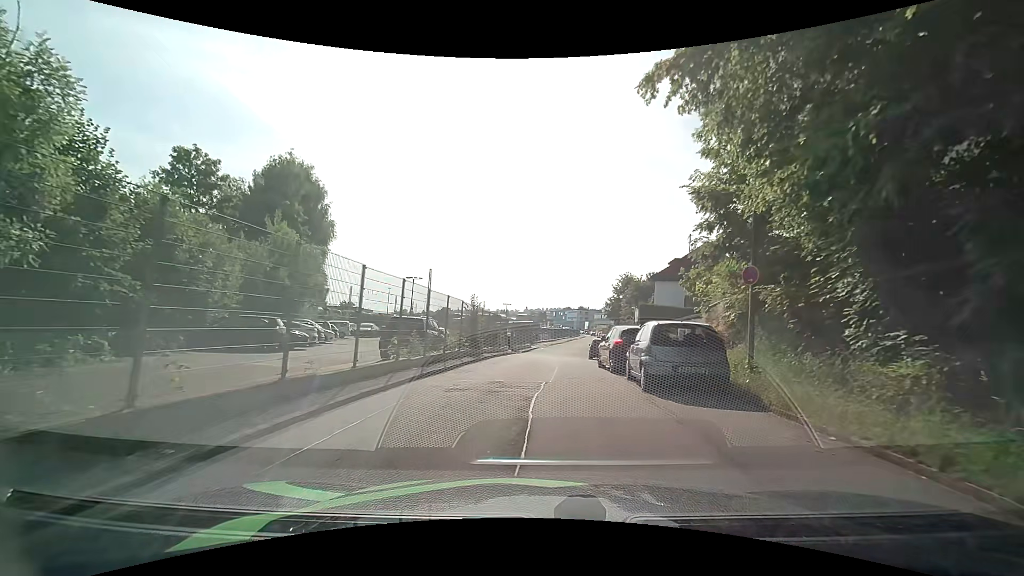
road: residential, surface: asphalt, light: Day
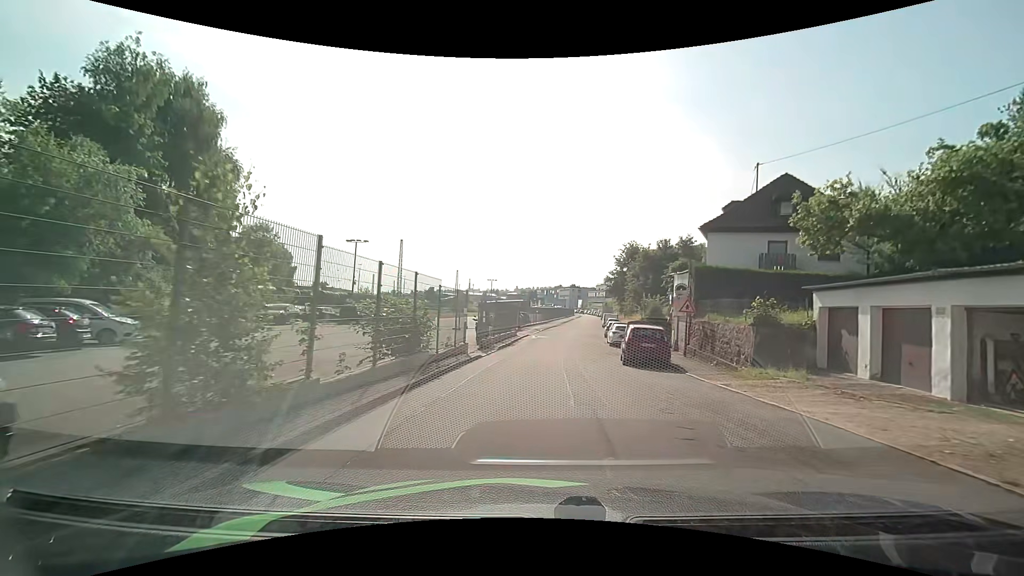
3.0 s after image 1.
(+0.1, +17.9) m; +2°
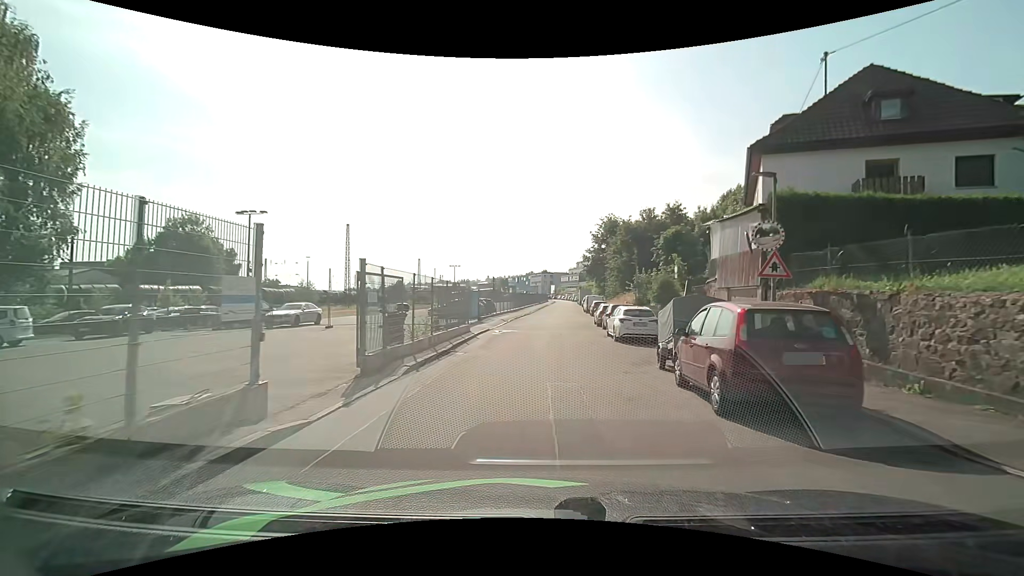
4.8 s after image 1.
(+0.3, +12.6) m; +3°
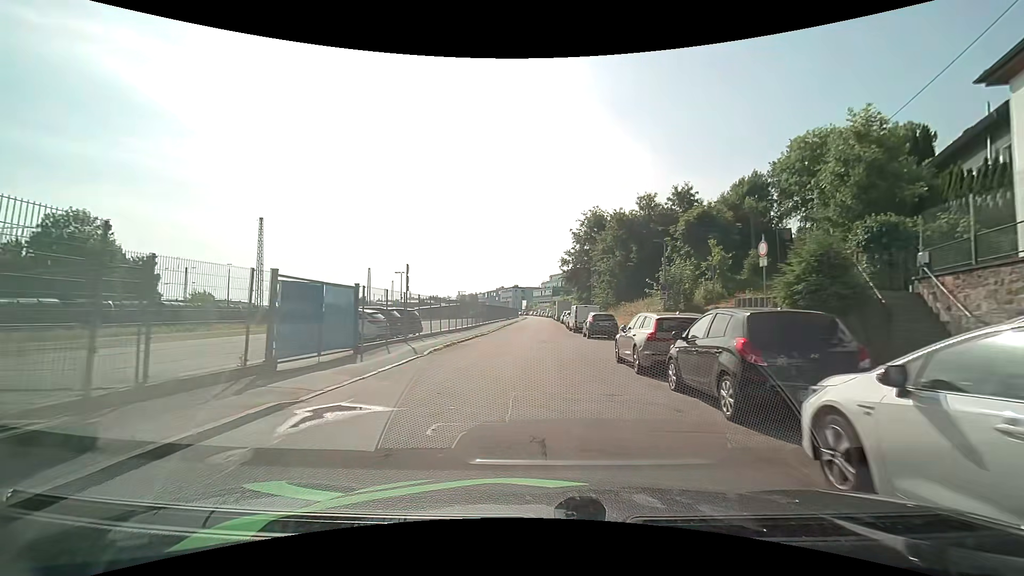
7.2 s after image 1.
(+0.6, +19.7) m; +3°
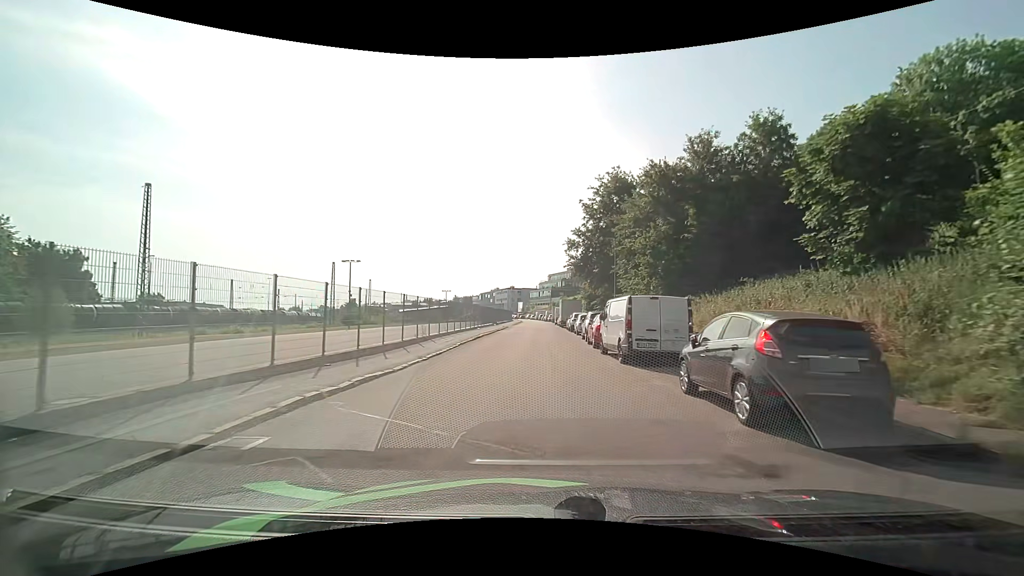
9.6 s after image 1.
(+0.1, +21.0) m; 0°
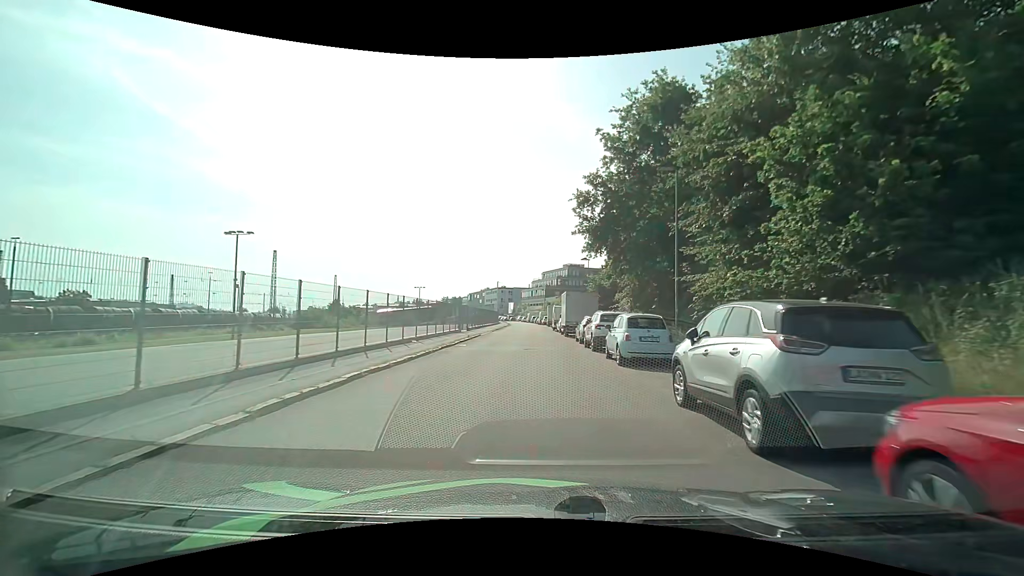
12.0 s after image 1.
(+0.3, +21.1) m; +1°
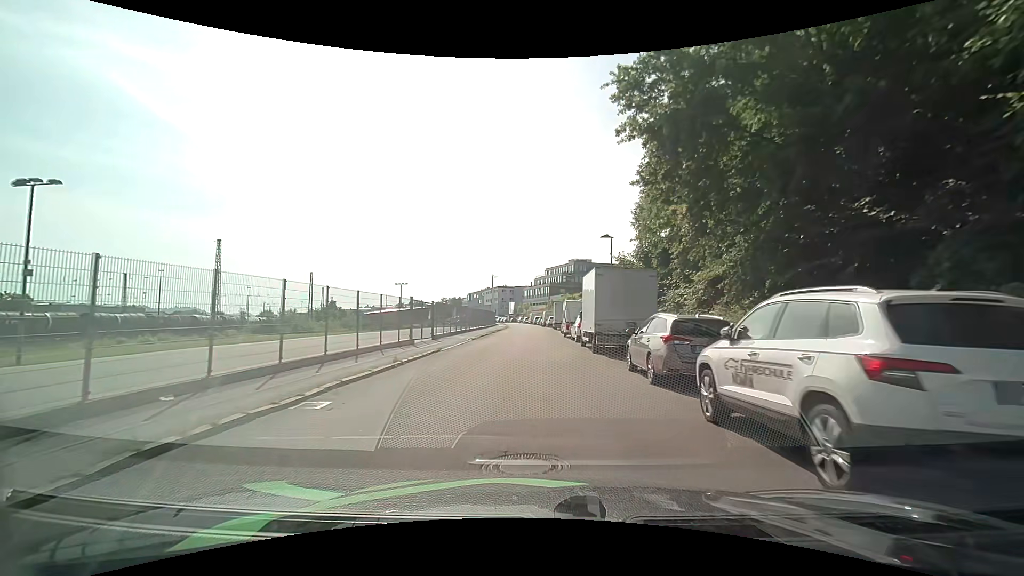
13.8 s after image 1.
(-0.1, +16.1) m; -1°
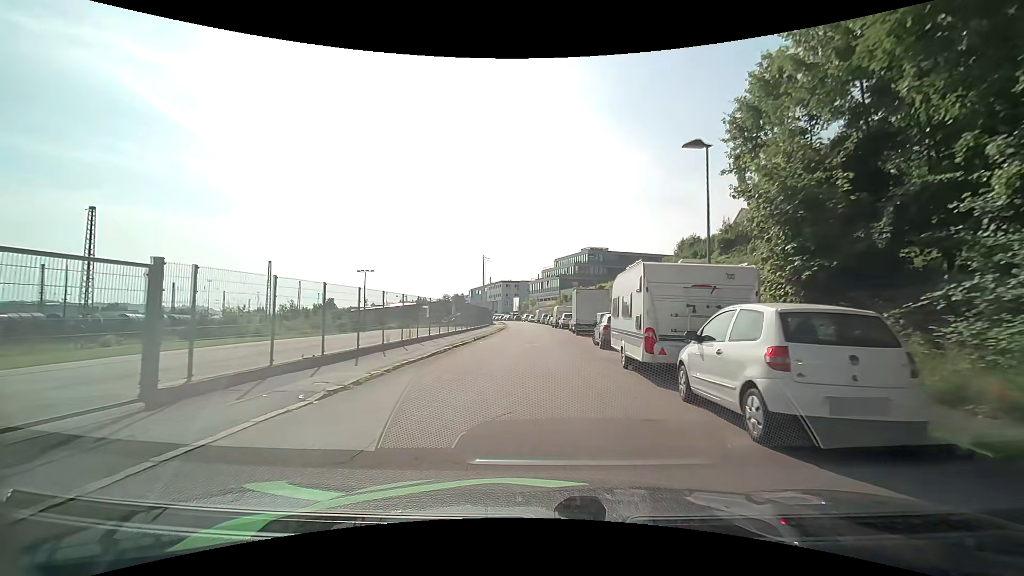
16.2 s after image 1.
(0.0, +21.9) m; 0°
(0, +10) (0, +20) (0, +30) (0, +40) (0, +50) (0, +60) (-1, +70) (-2, +80) (-3, +90) (-4, +100) m
